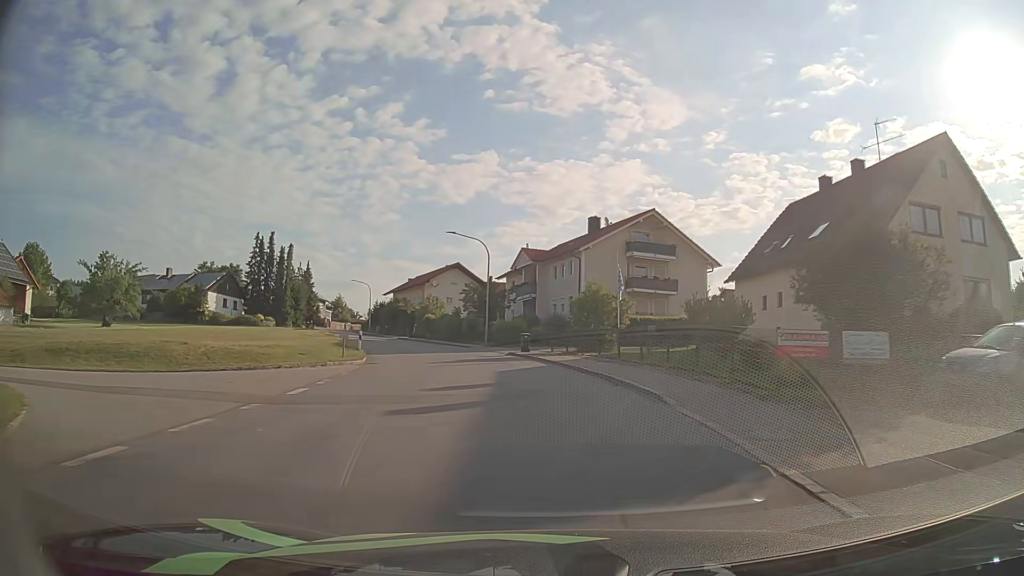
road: tertiary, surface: asphalt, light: Day
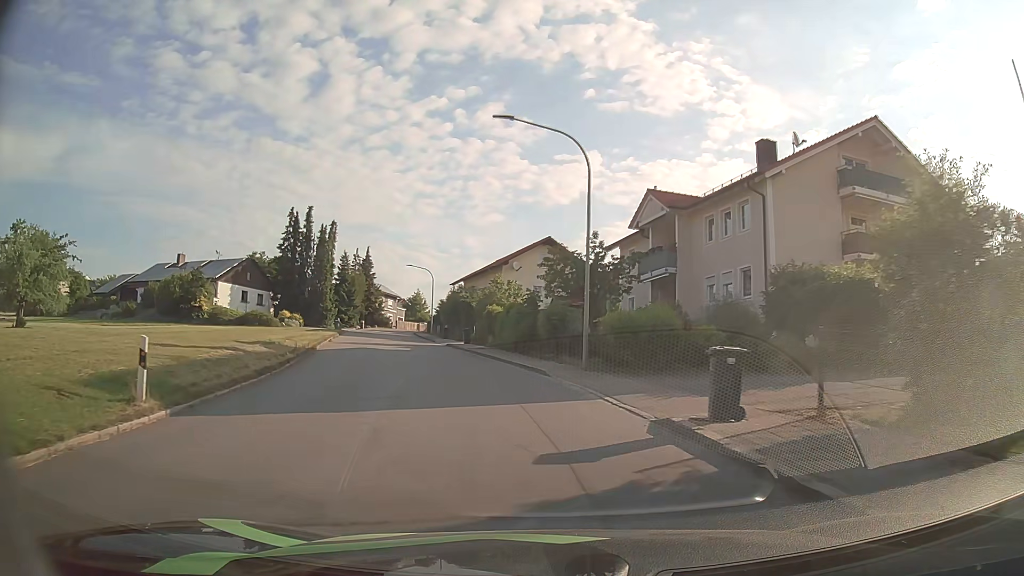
(-1.8, +24.6) m; -9°
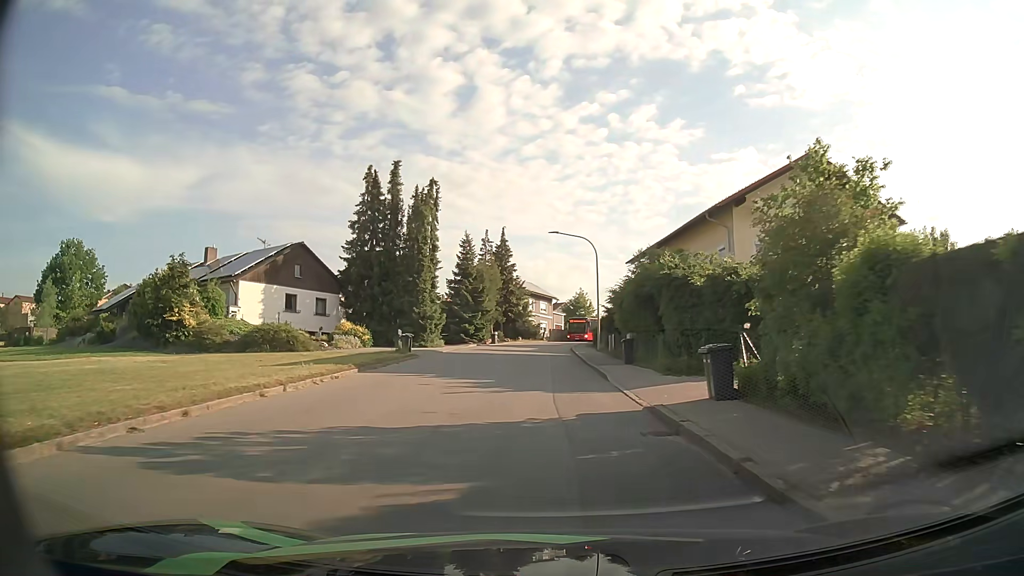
(-4.6, +29.7) m; -14°
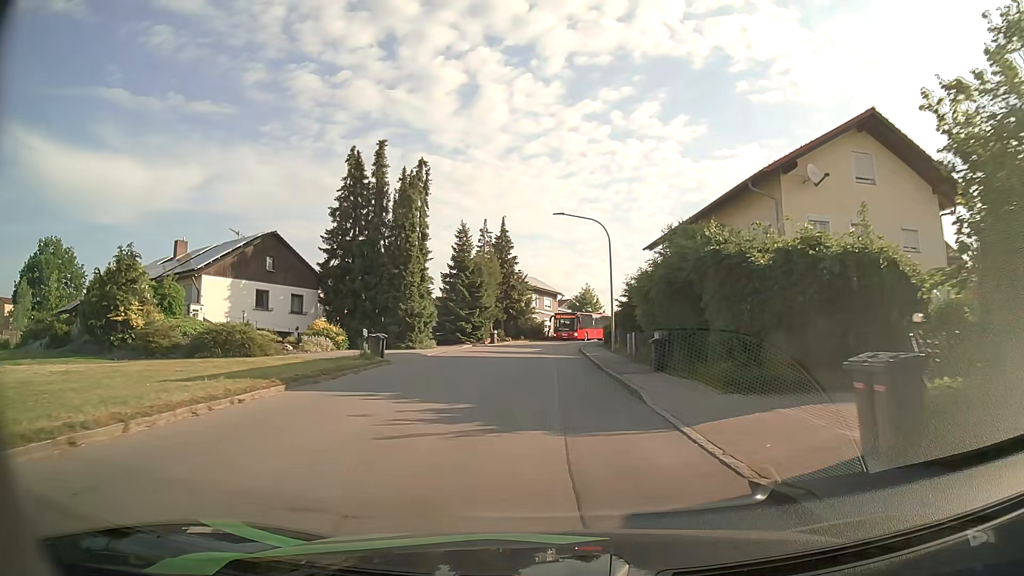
(0.0, +6.0) m; -1°
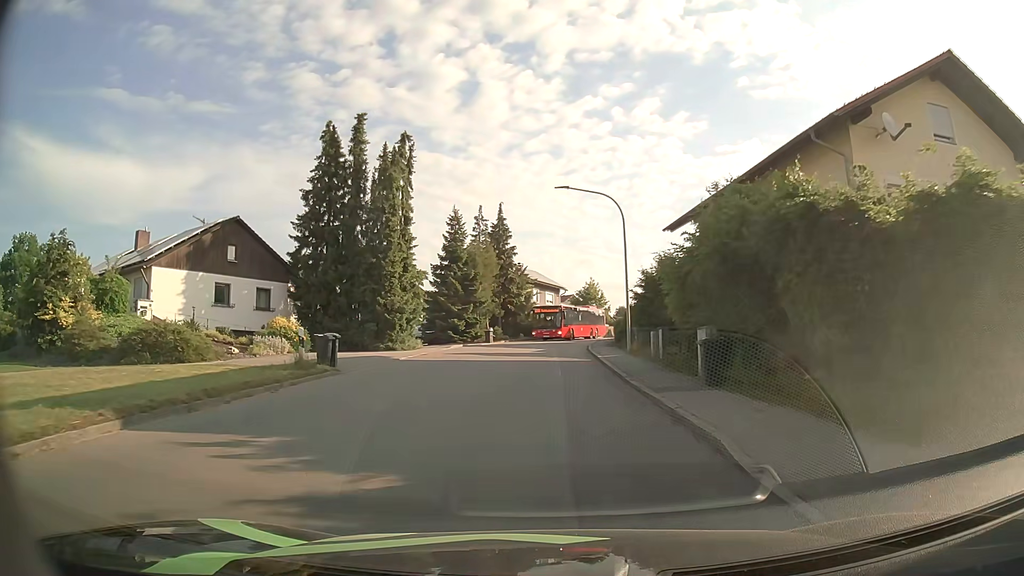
(0.0, +6.0) m; 0°
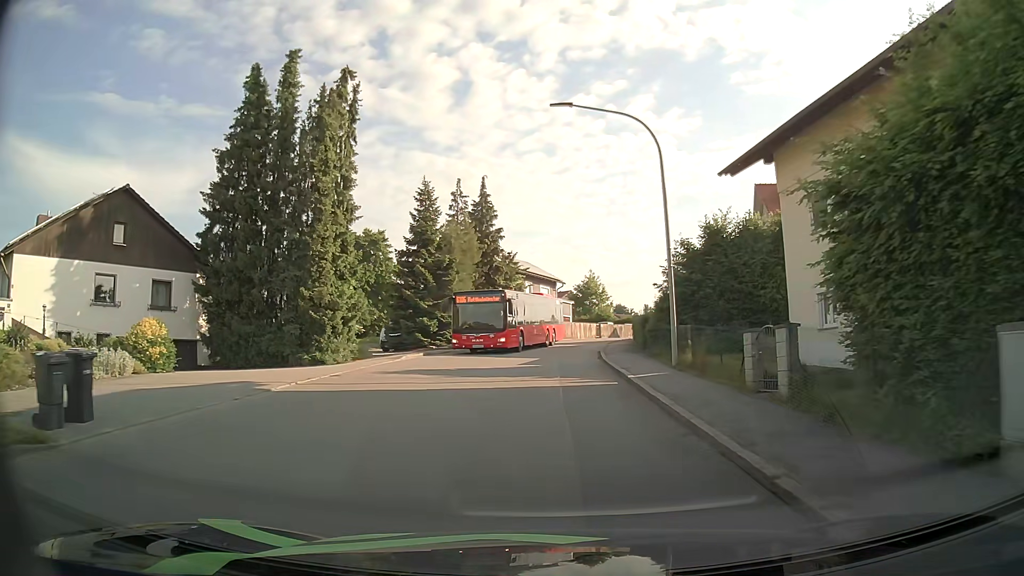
(0.0, +11.0) m; 0°
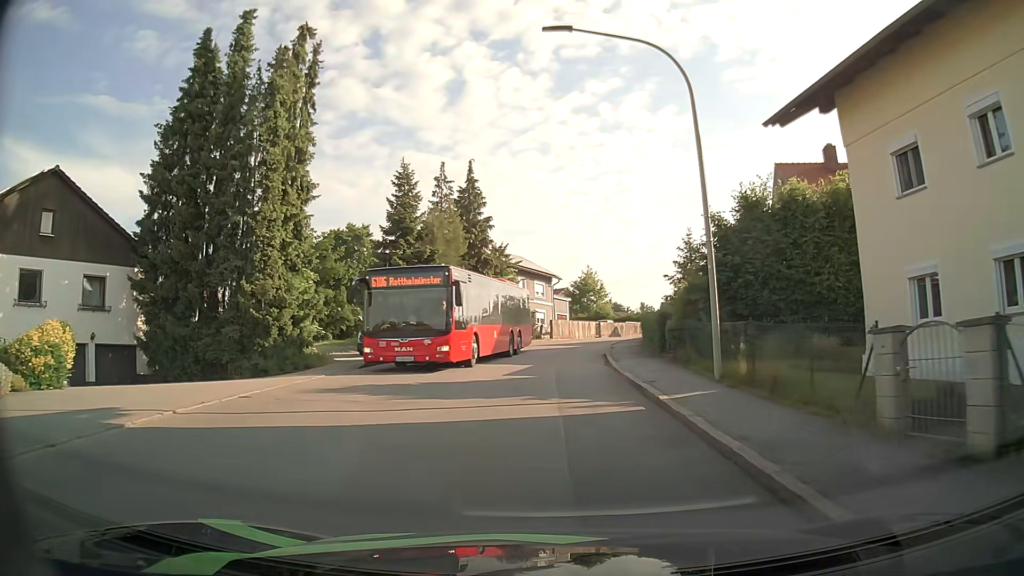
(0.0, +4.9) m; +1°
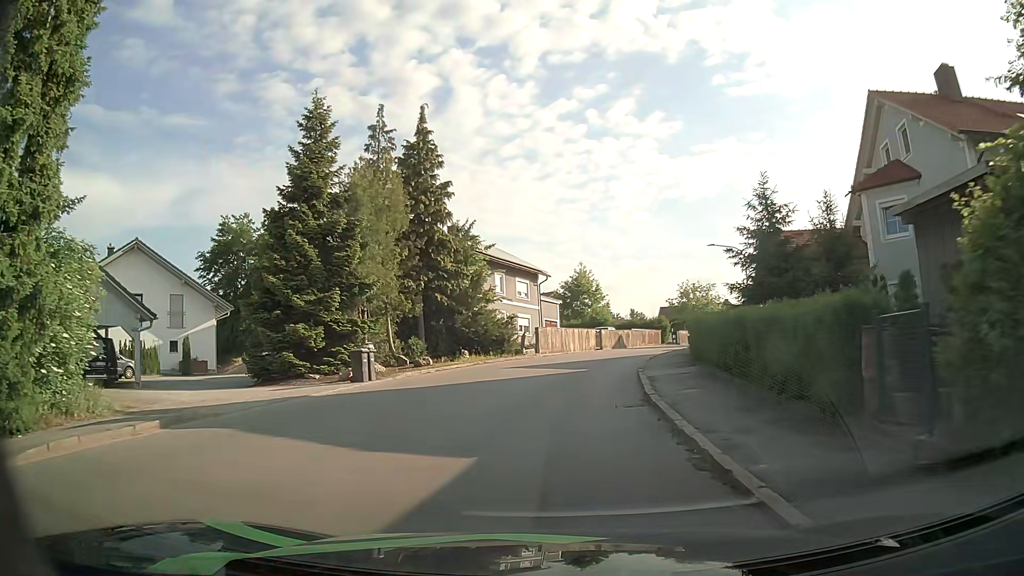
(+0.1, +13.6) m; +1°
(0, +10) (+1, +20) (+3, +30) (+6, +39) (+10, +48) (+14, +57) (+19, +66) (+24, +75) (+29, +83) (+34, +92) m
